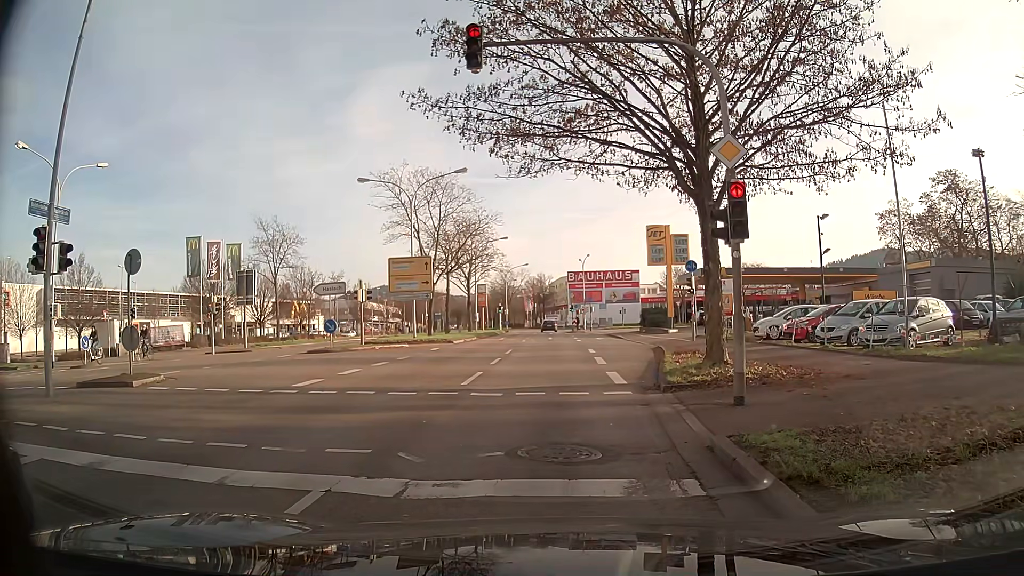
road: primary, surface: asphalt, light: Day
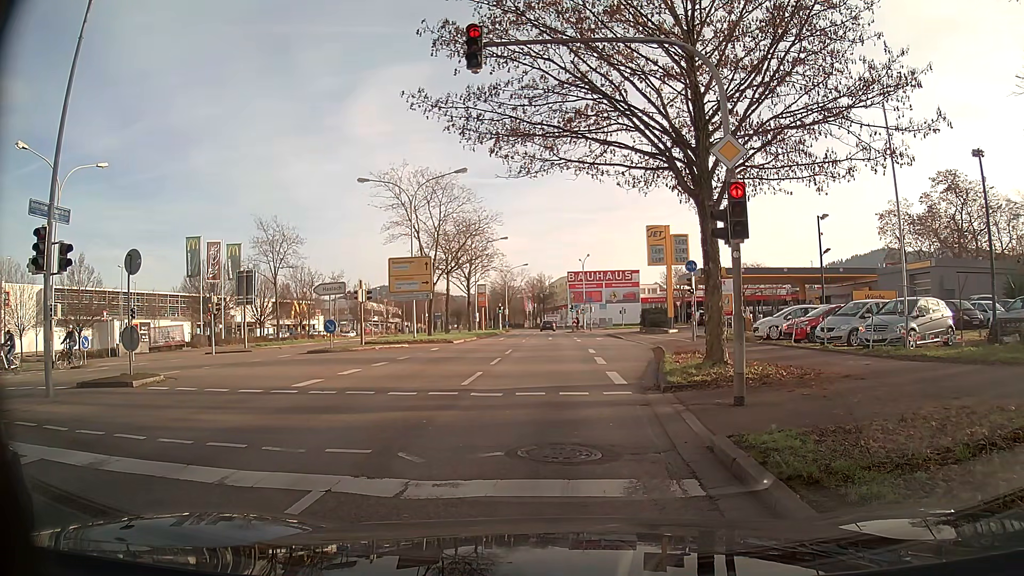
(0.0, 0.0) m; 0°
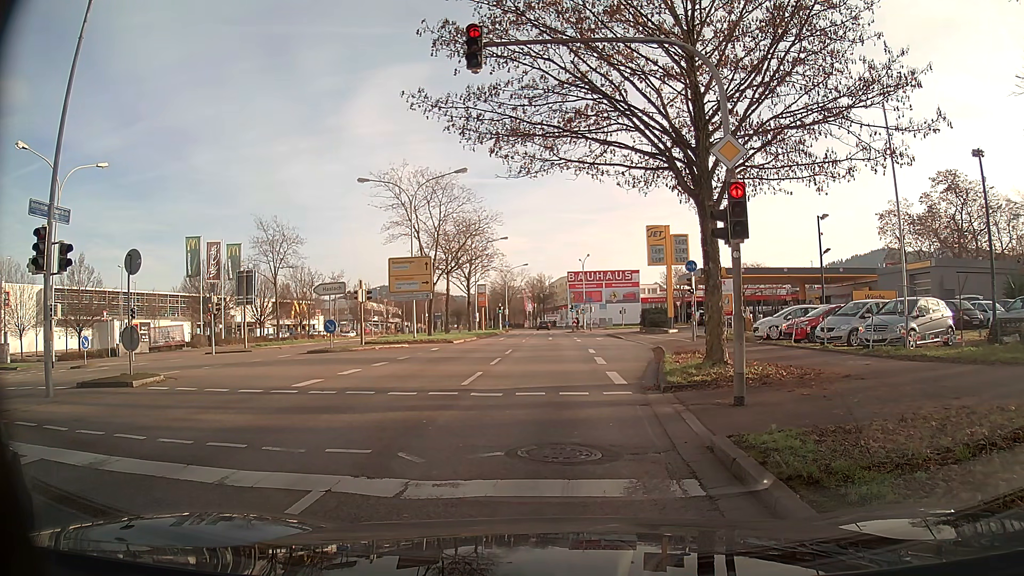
(0.0, 0.0) m; 0°
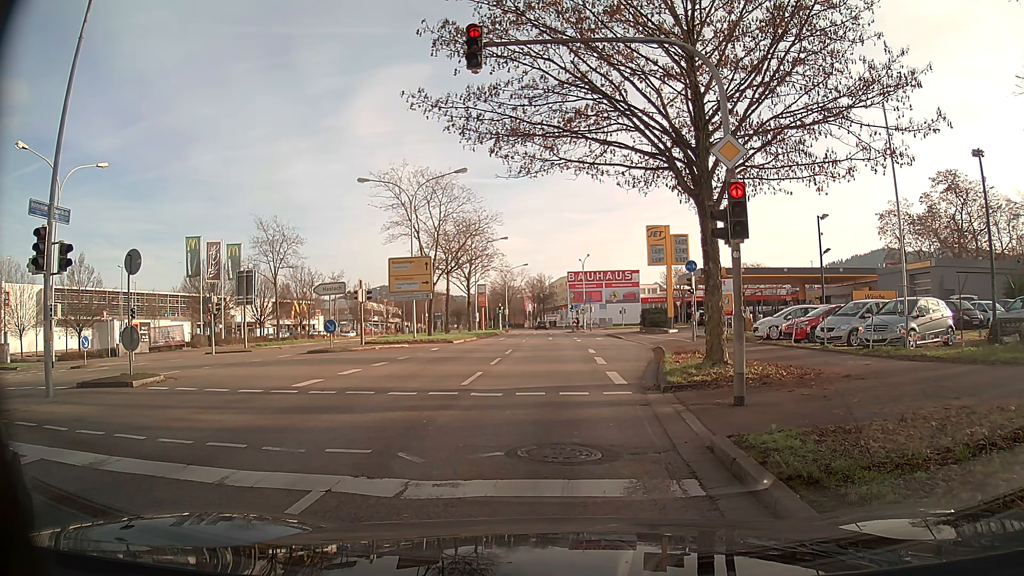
(0.0, 0.0) m; 0°
